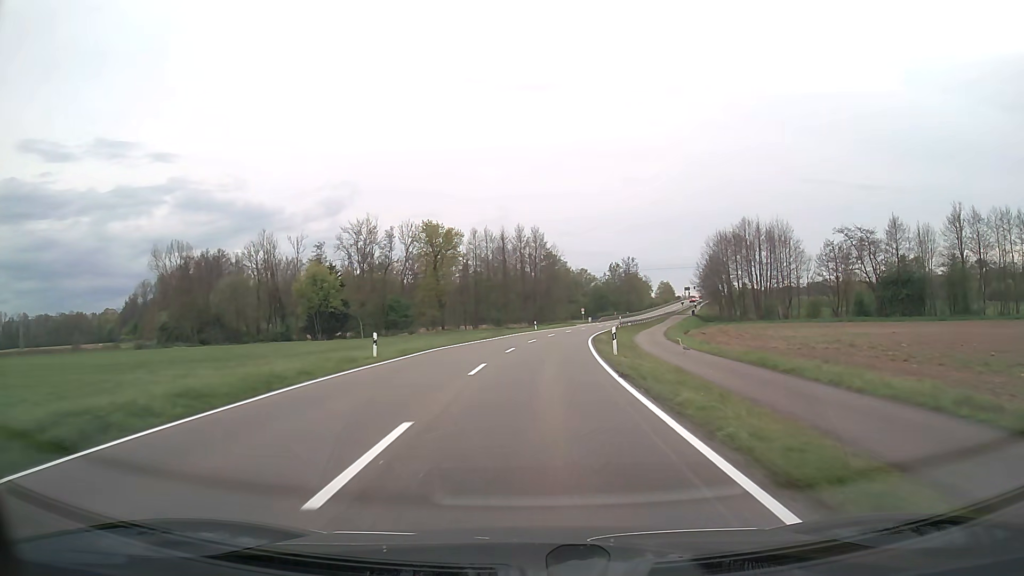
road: secondary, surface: asphalt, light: Day
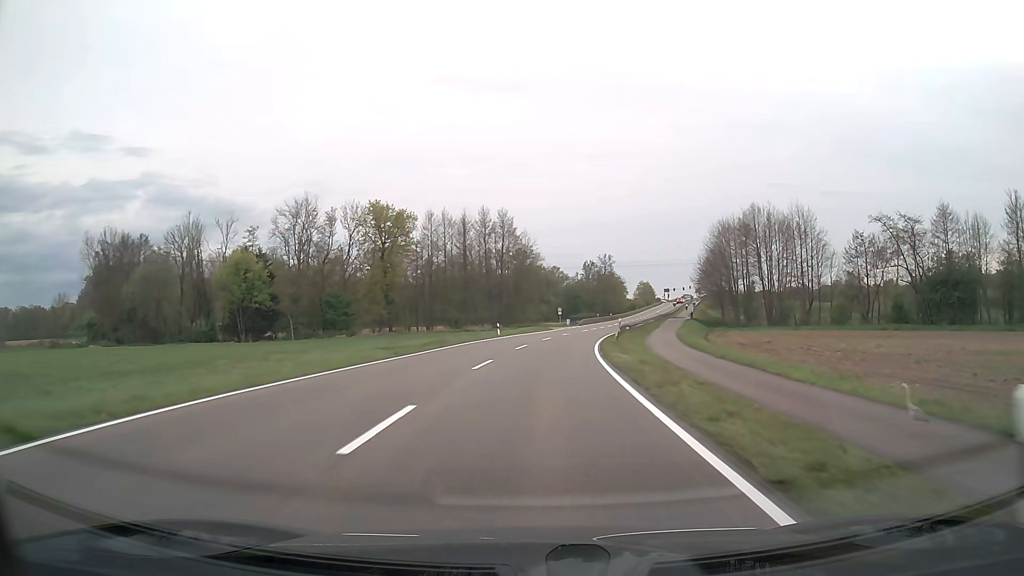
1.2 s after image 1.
(+0.5, +22.1) m; +3°
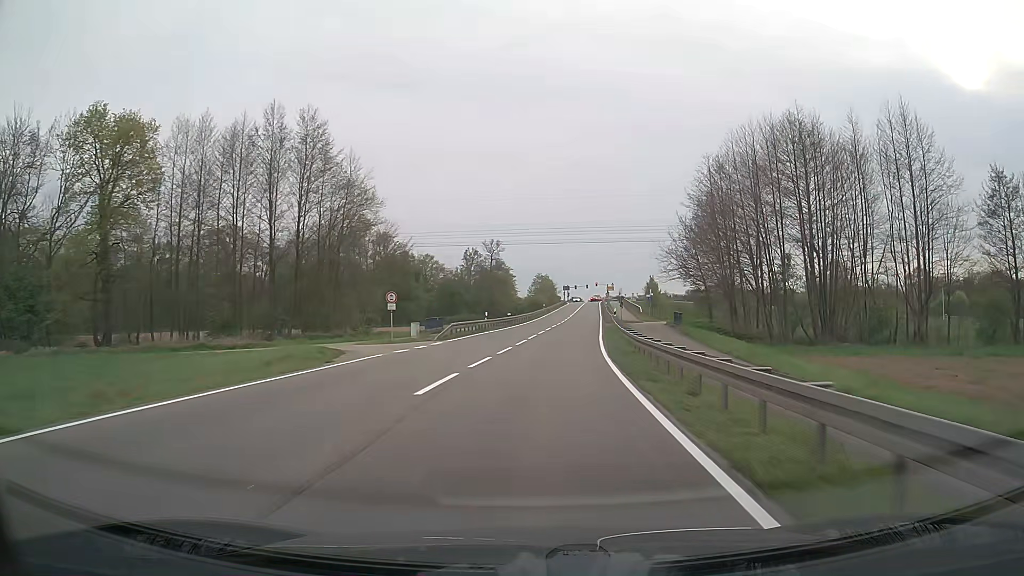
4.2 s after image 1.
(+4.7, +54.5) m; +10°
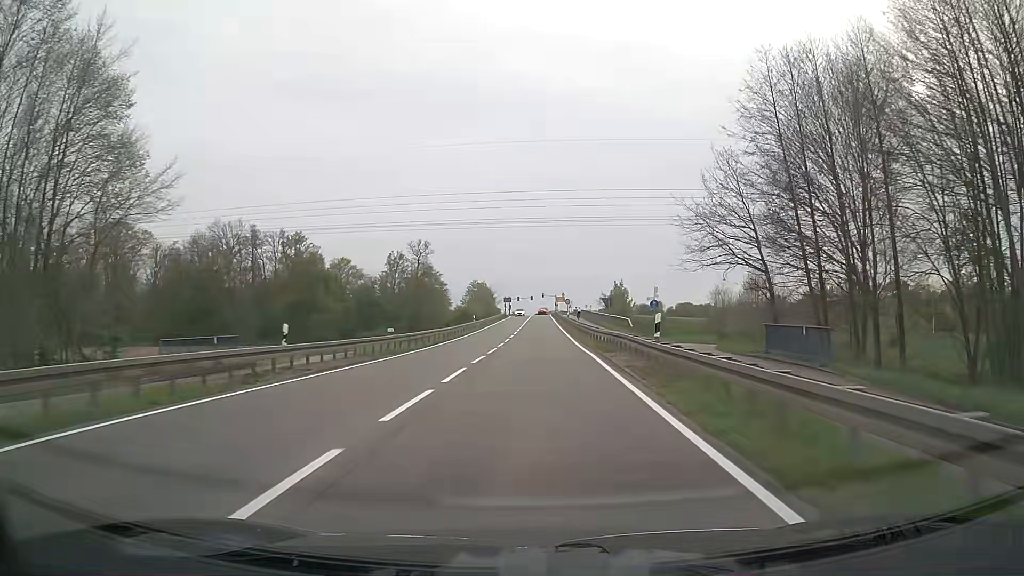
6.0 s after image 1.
(+1.6, +32.8) m; +5°
